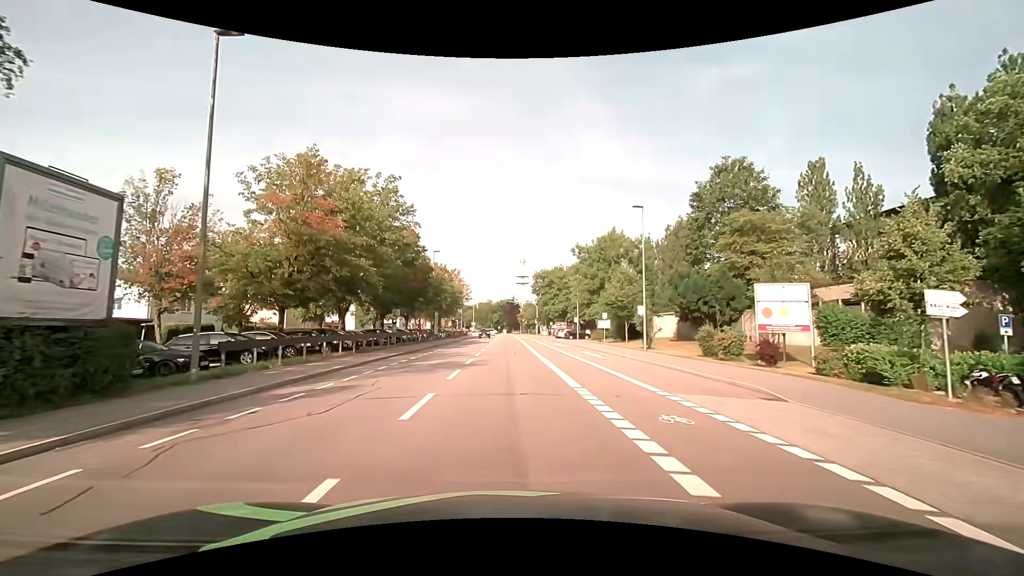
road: tertiary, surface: asphalt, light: Day
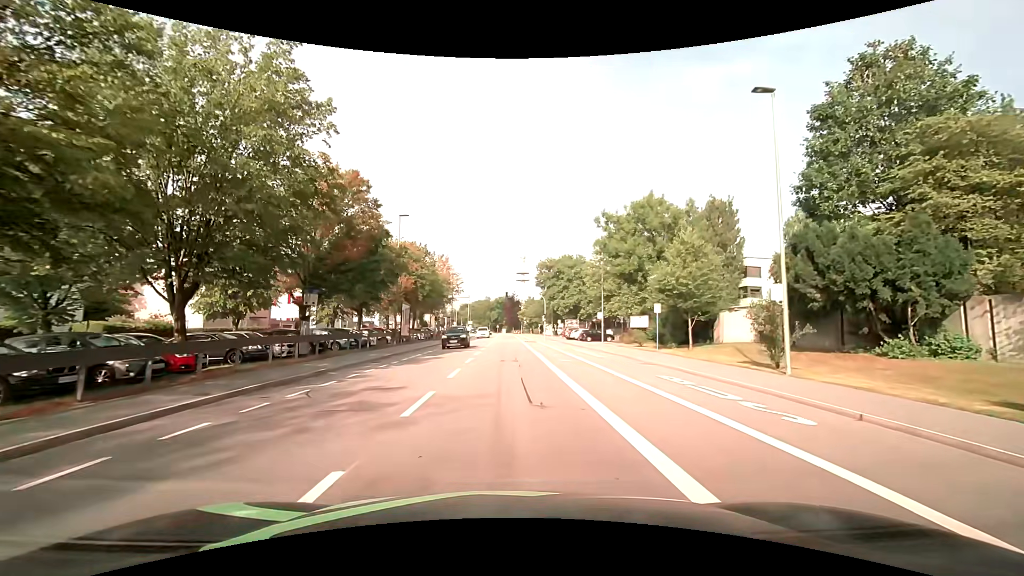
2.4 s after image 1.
(0.0, +17.8) m; 0°
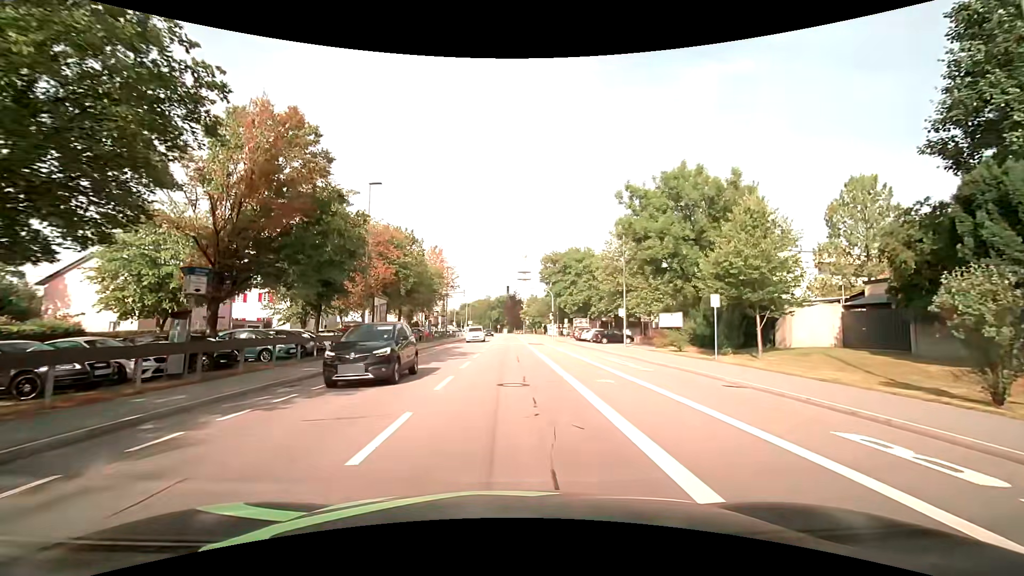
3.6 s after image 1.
(0.0, +8.8) m; 0°
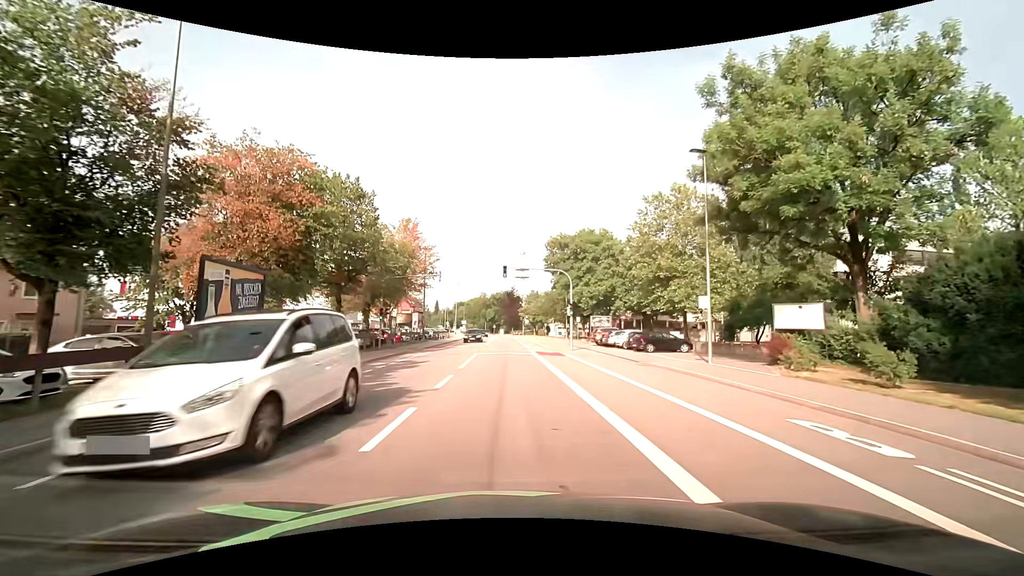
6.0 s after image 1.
(+0.1, +17.4) m; +1°
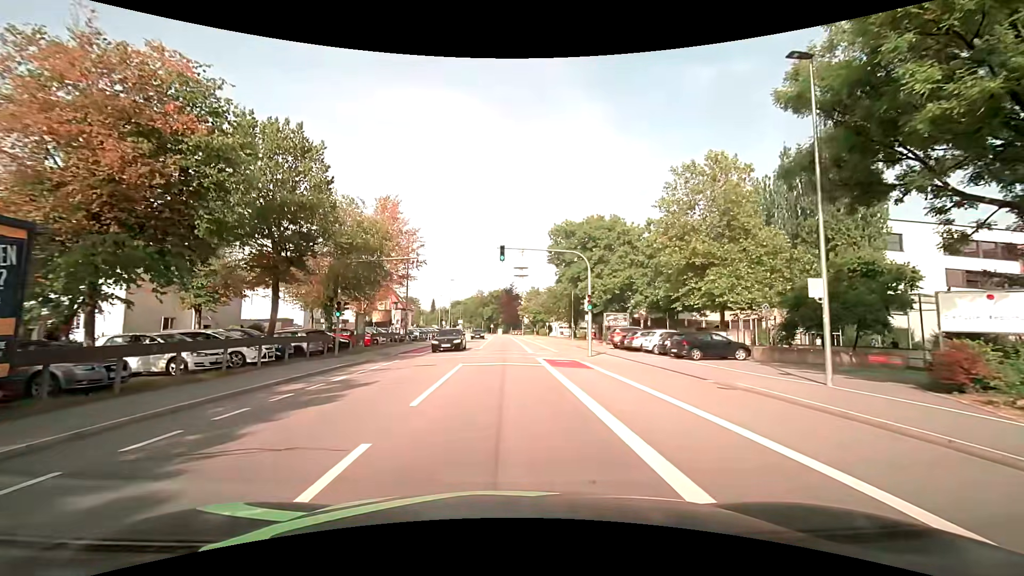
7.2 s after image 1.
(0.0, +8.6) m; -1°
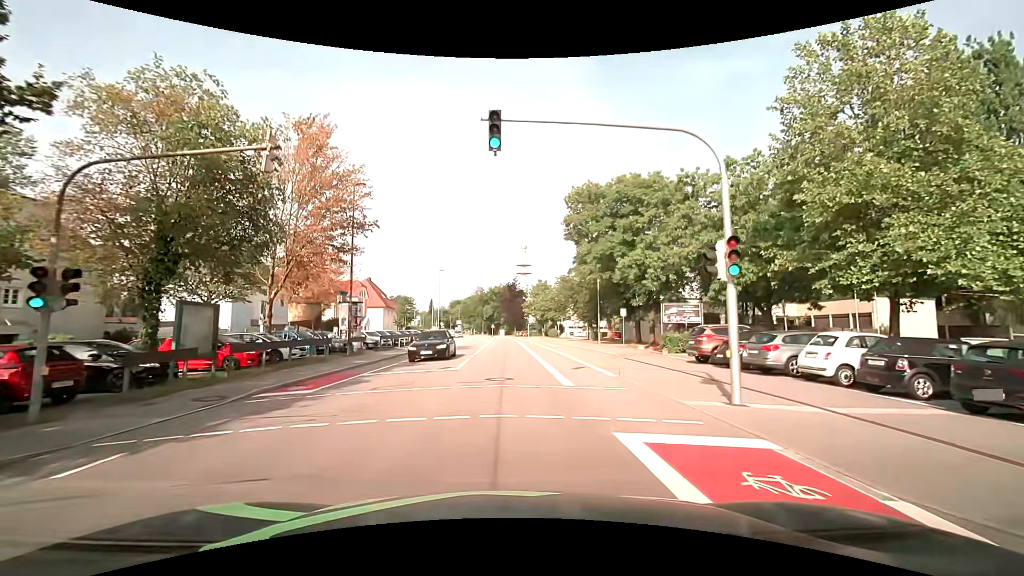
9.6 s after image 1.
(+0.2, +17.1) m; 0°
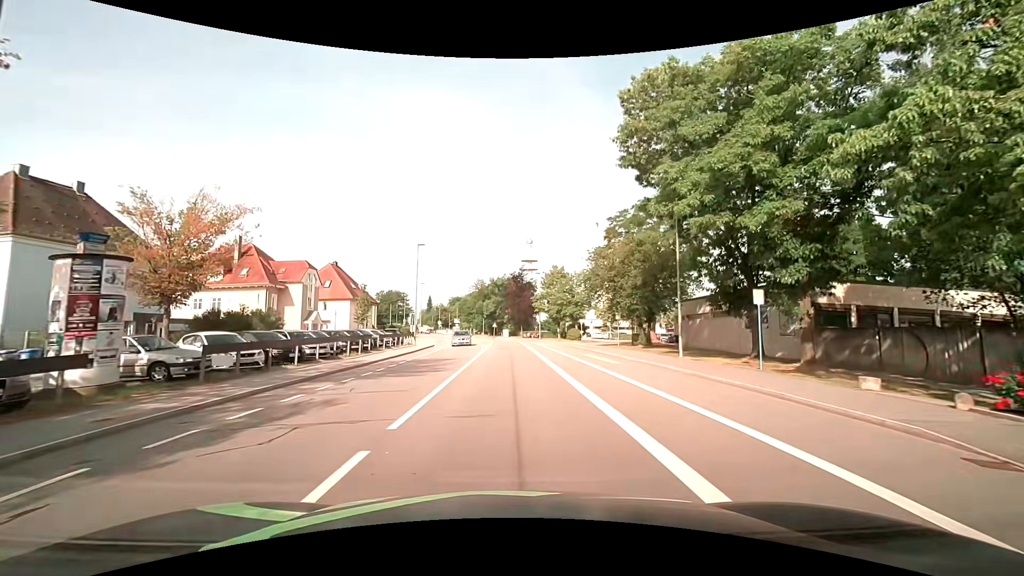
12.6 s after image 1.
(-0.2, +21.3) m; -1°
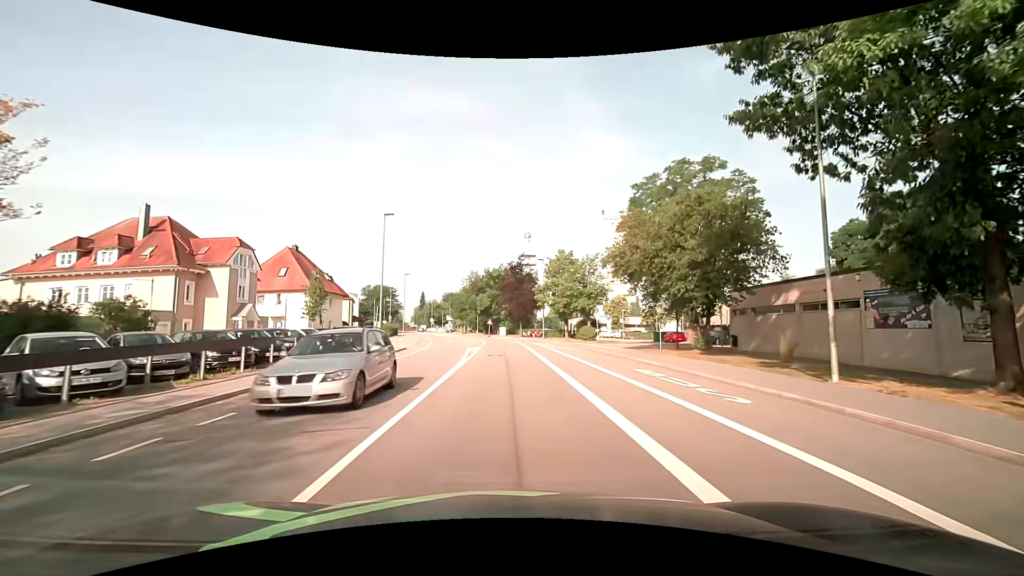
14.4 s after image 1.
(0.0, +12.8) m; 0°
